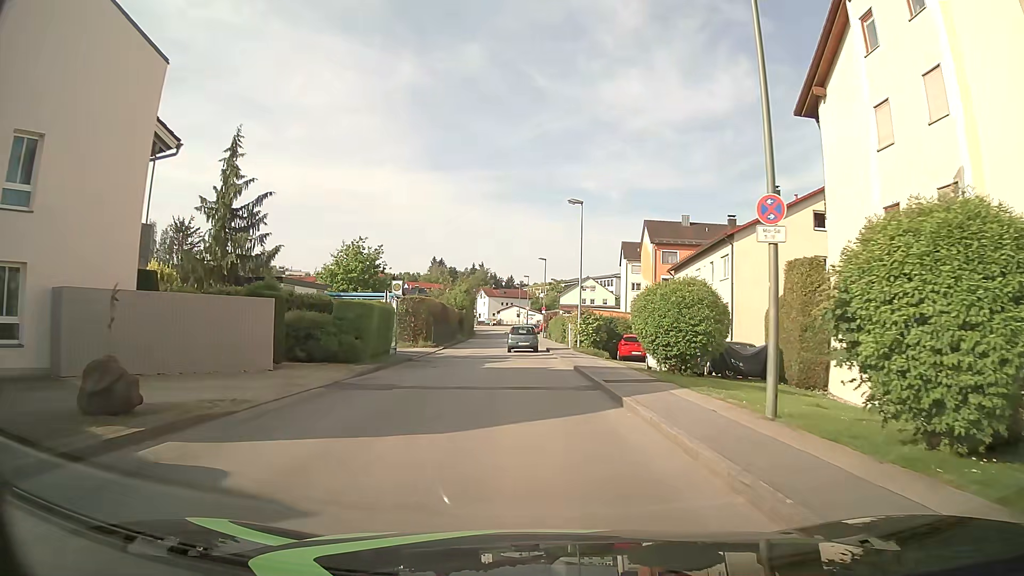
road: unclassified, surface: asphalt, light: Day
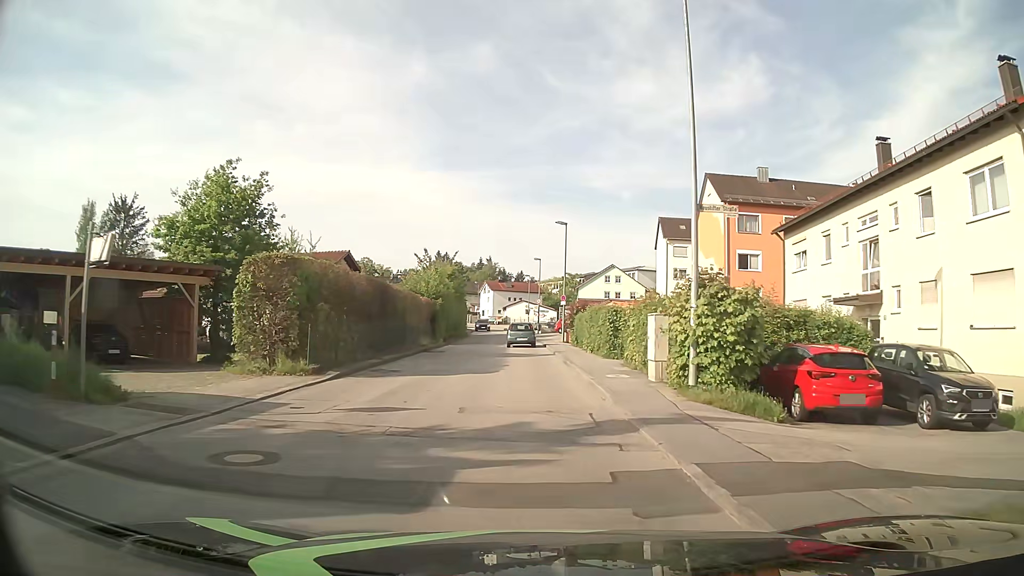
(-0.1, +23.9) m; -1°
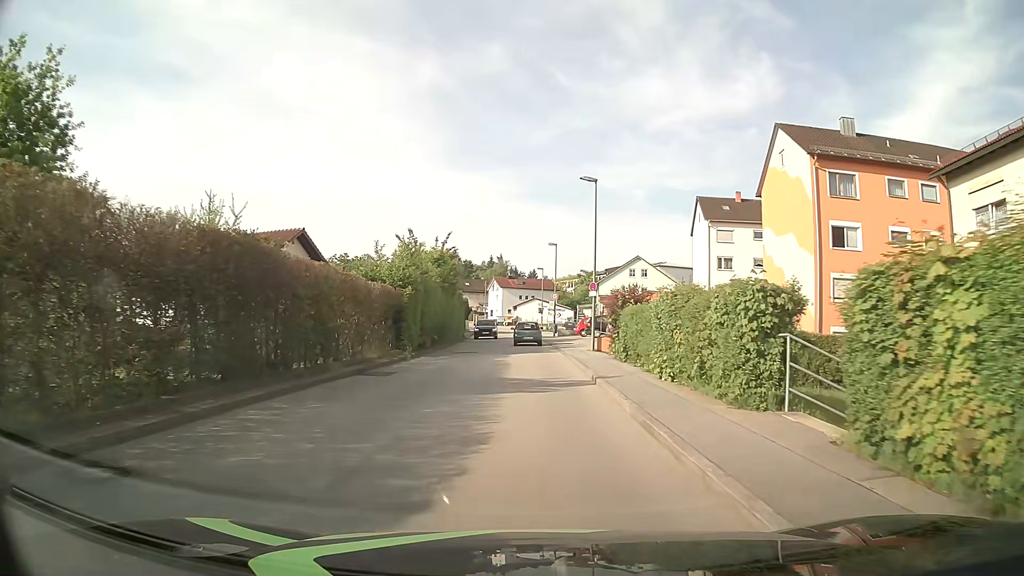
(-0.1, +14.3) m; -1°
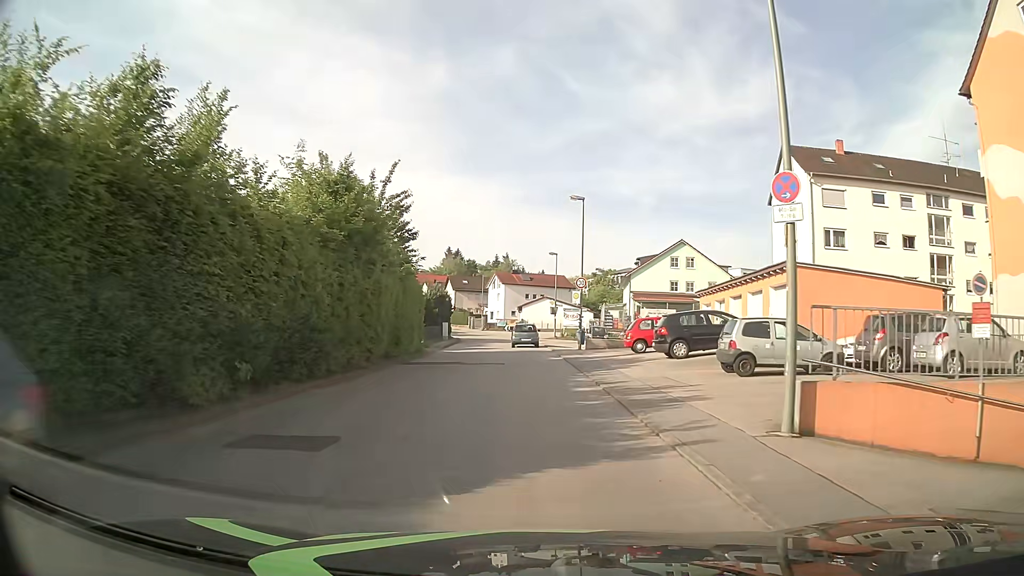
(-0.2, +23.9) m; -1°
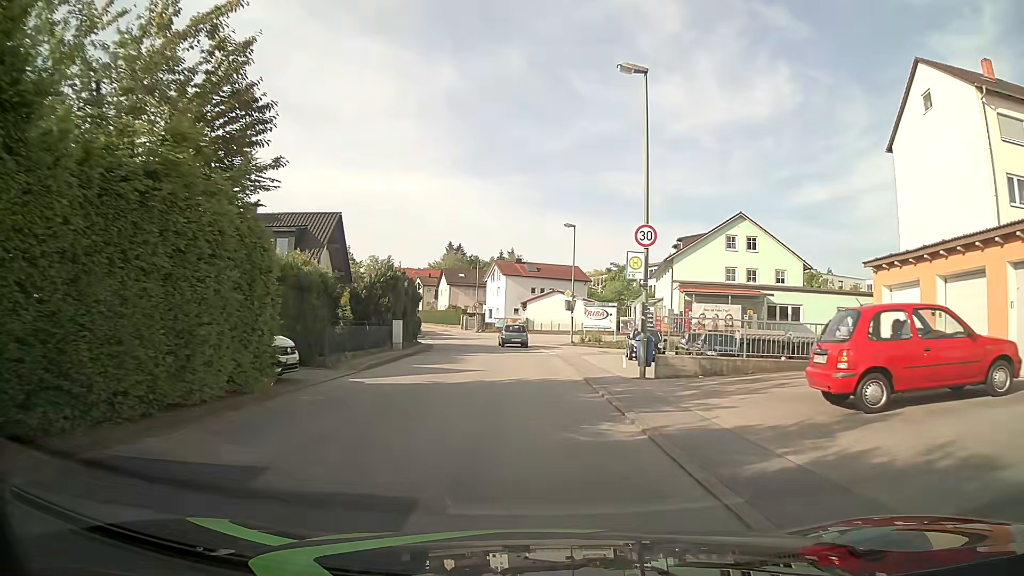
(-0.1, +19.1) m; -1°
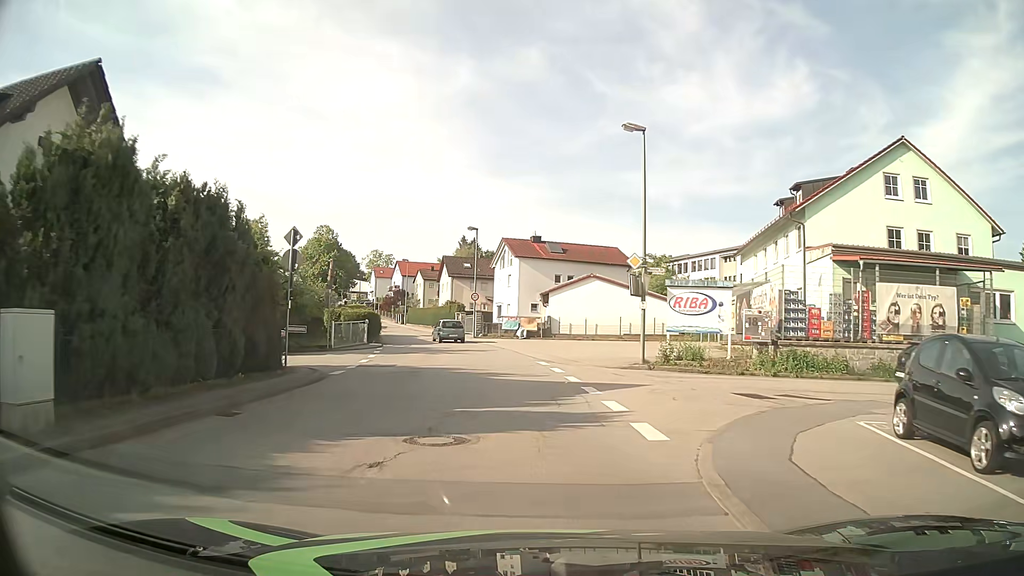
(-0.3, +23.8) m; -2°
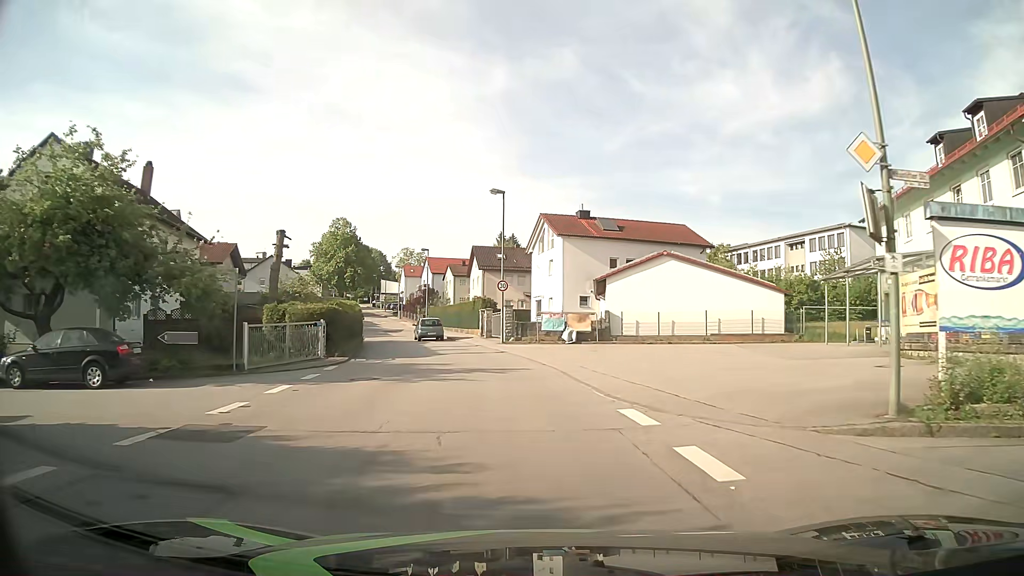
(-0.3, +14.4) m; -3°
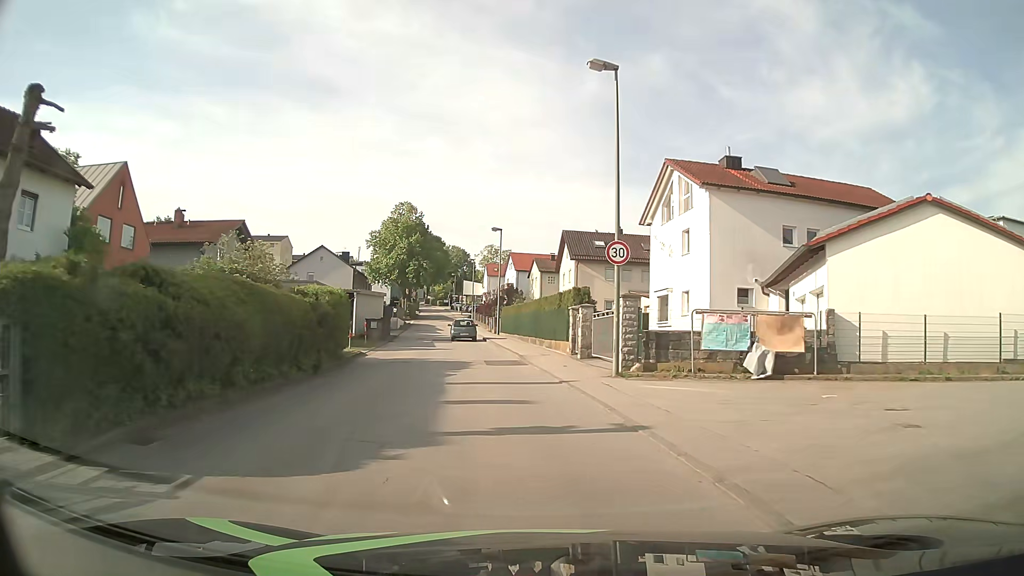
(-1.2, +19.0) m; -8°
(0, +10) (-1, +20) (-3, +30) (-4, +40) (-5, +50) (-7, +60) (-8, +69) (-10, +79) (-12, +89) (-13, +99) m
